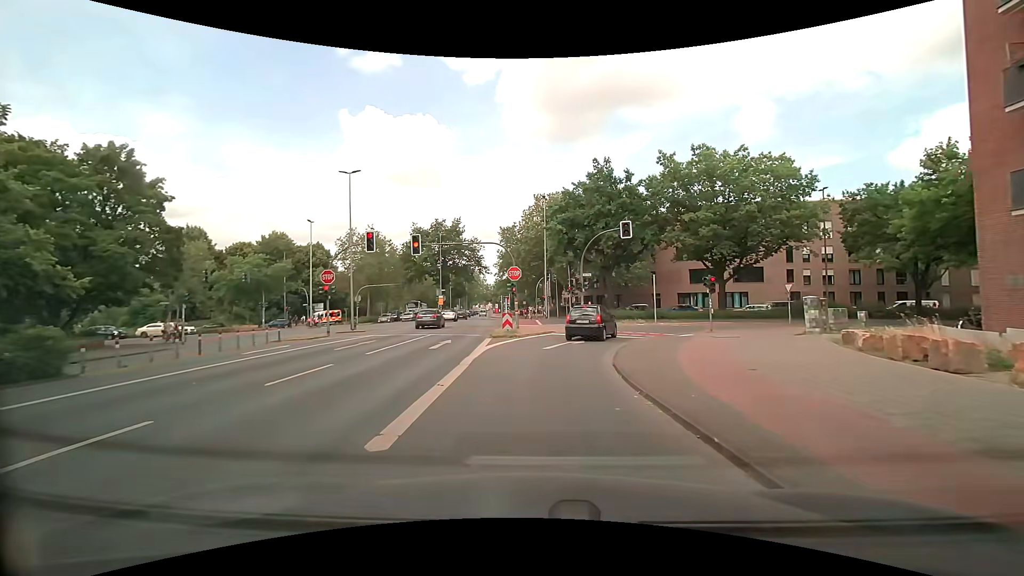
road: secondary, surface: asphalt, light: Day
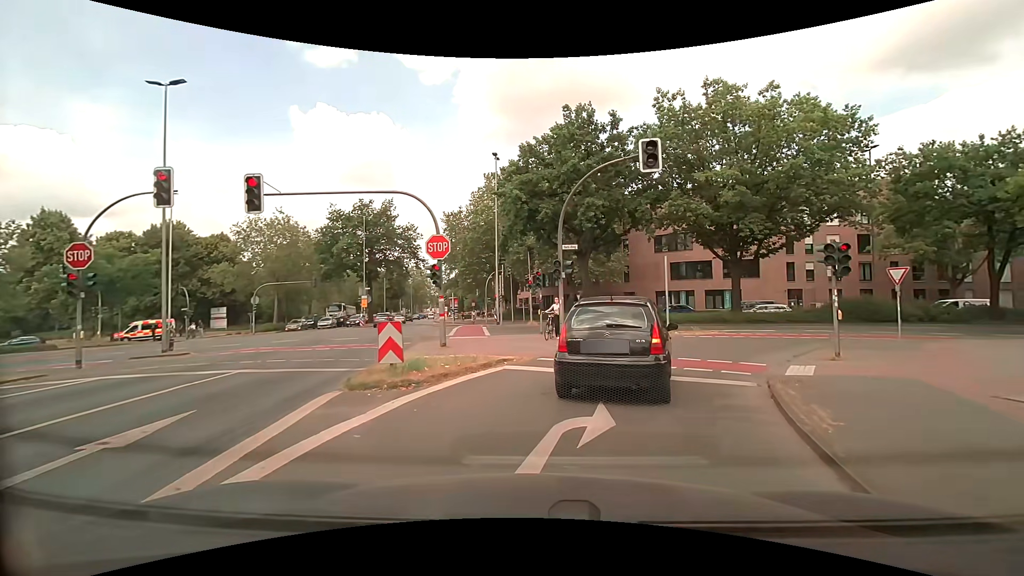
(+0.1, +14.2) m; +5°
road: secondary_link
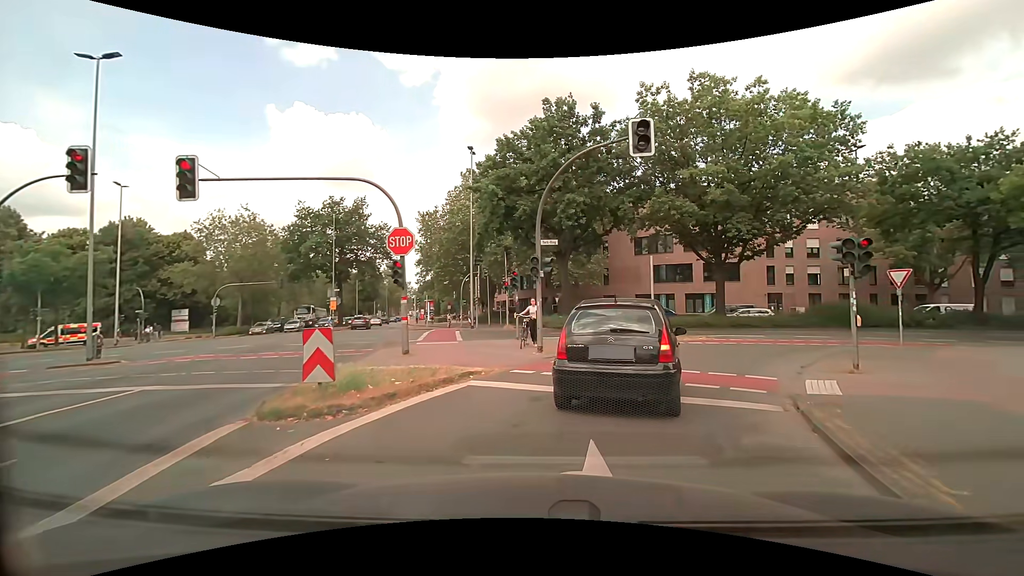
(0.0, +2.0) m; +2°
